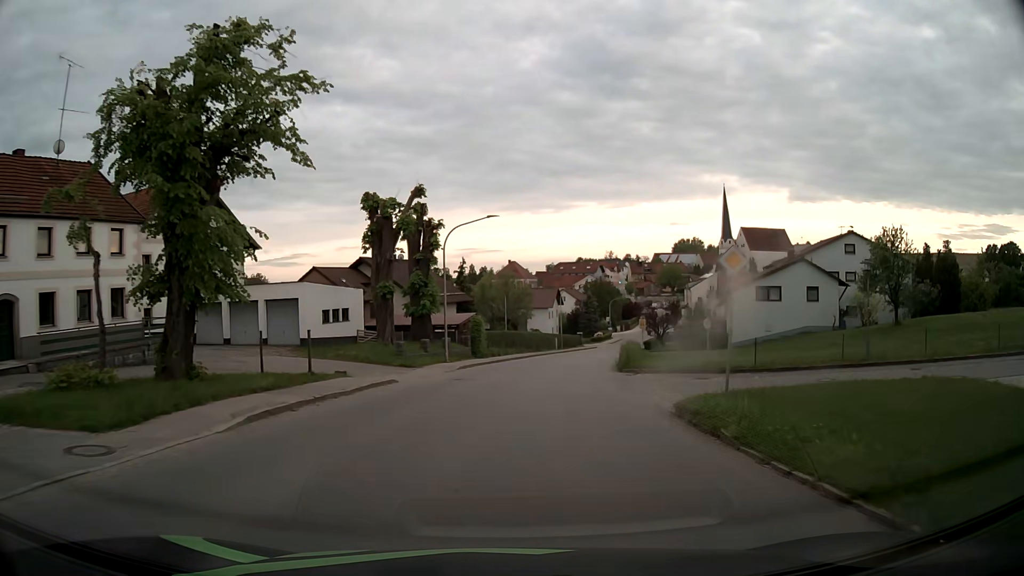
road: tertiary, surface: asphalt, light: Day
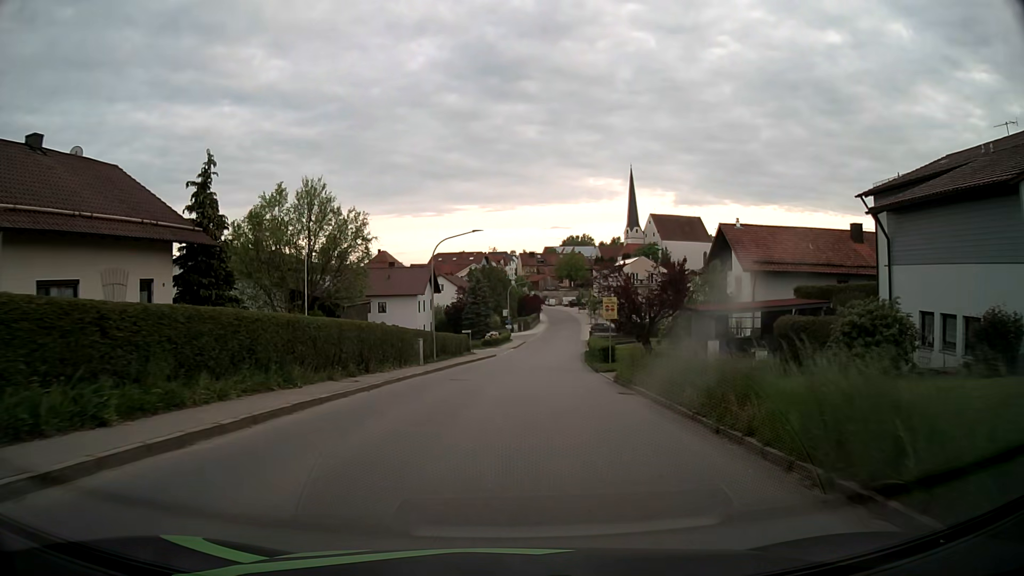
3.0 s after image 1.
(+3.2, +37.8) m; +10°
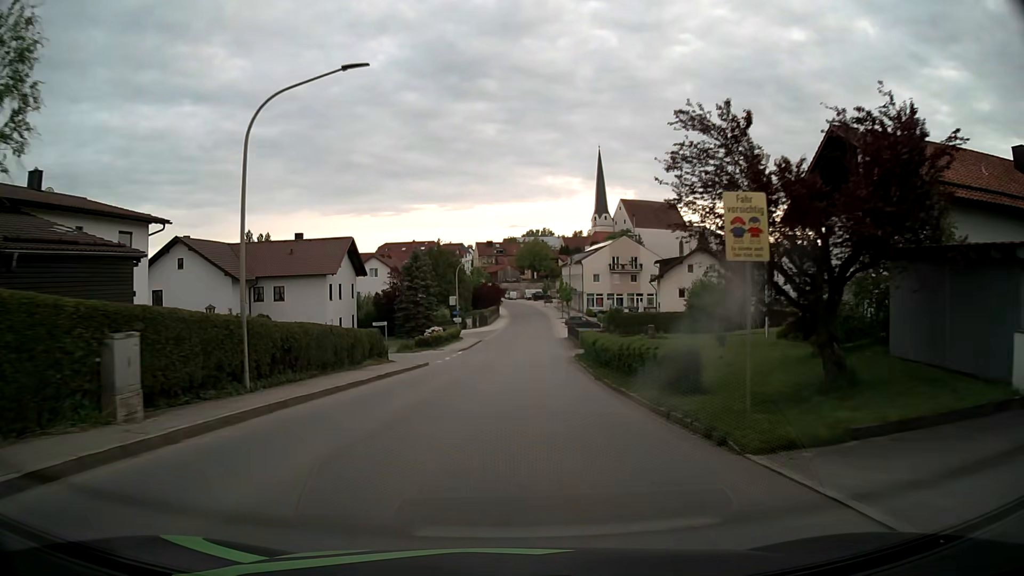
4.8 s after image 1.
(+0.9, +22.8) m; +4°
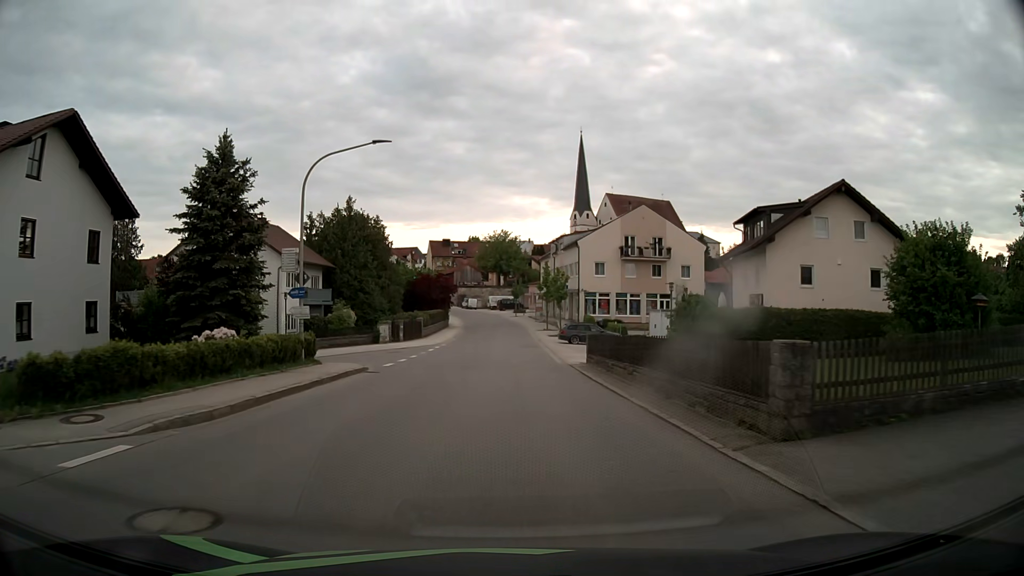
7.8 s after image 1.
(+1.2, +38.0) m; +3°
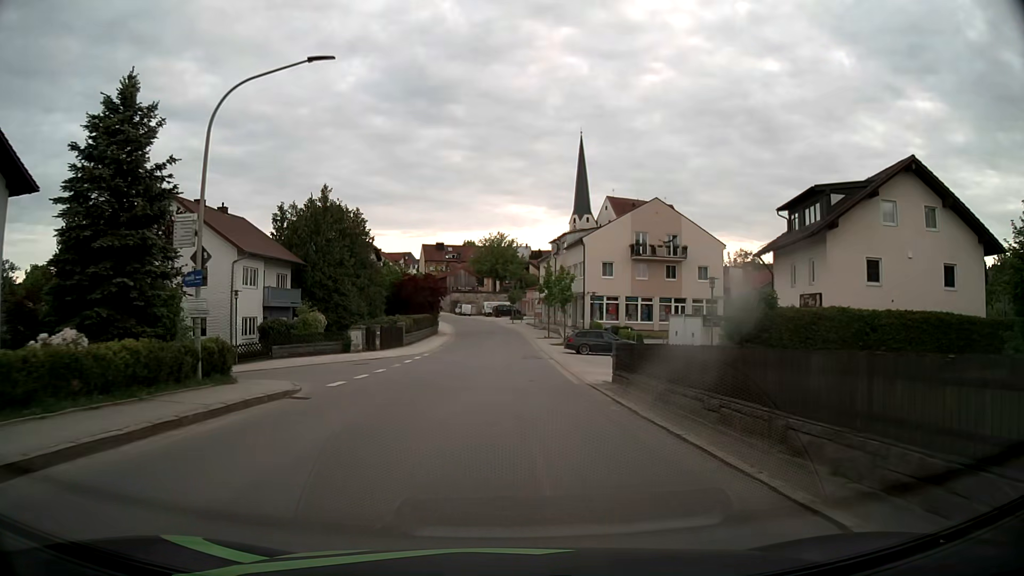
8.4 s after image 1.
(0.0, +7.5) m; 0°
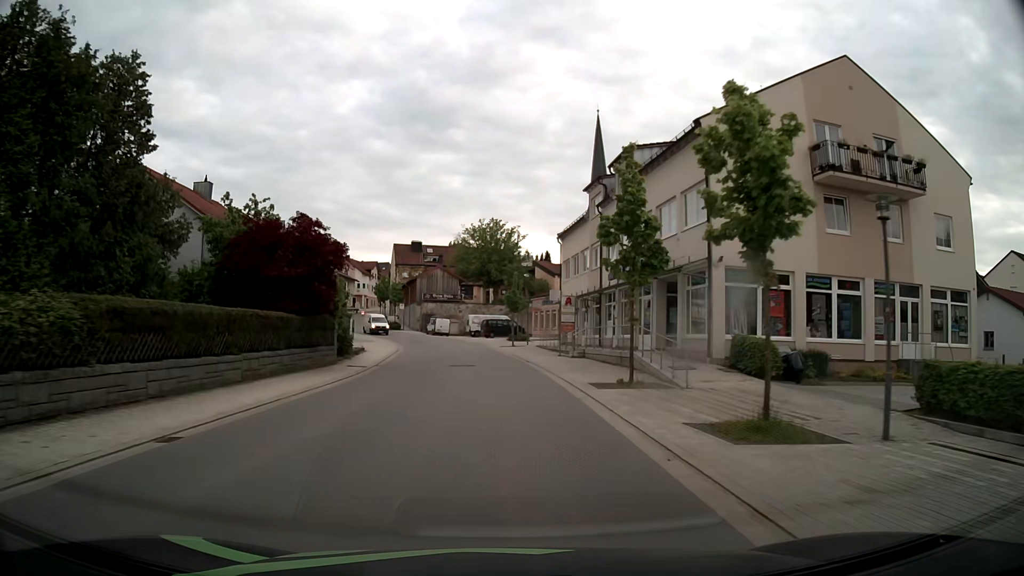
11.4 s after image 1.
(+0.3, +37.8) m; 0°
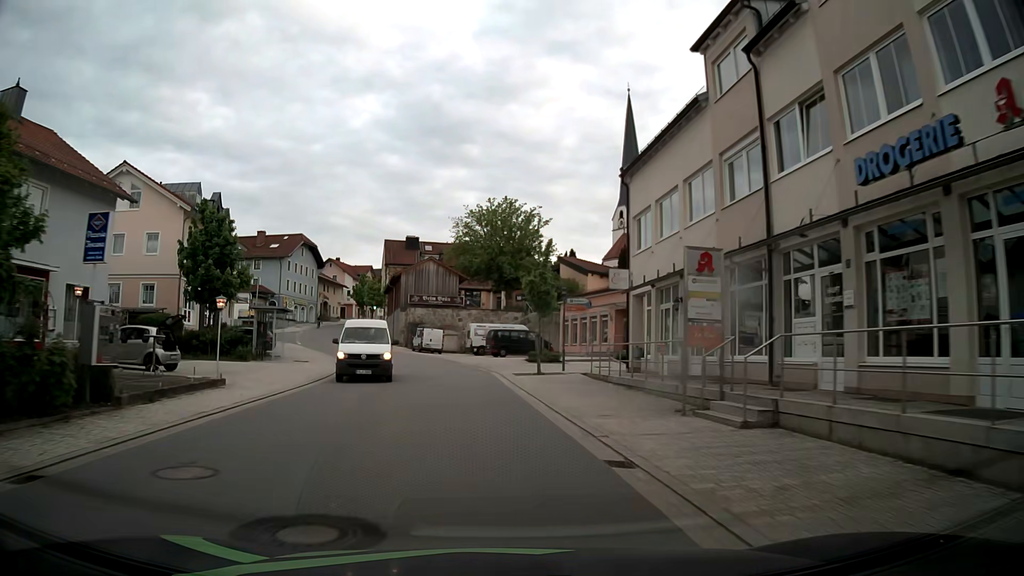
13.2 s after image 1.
(-0.2, +22.4) m; -2°
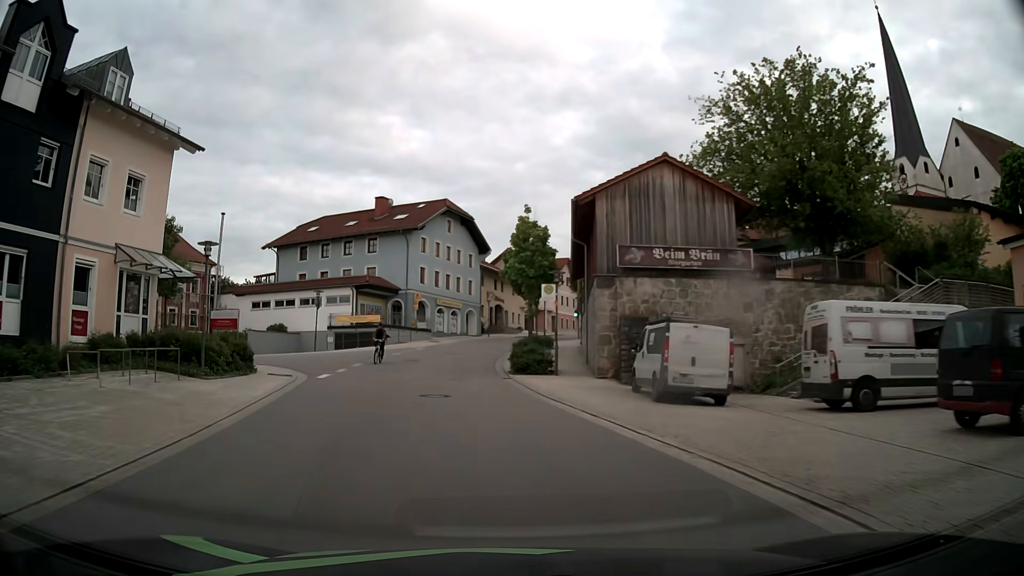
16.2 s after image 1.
(-4.0, +36.8) m; -17°
(-1, +10) (-2, +20) (-3, +30) (-3, +40) (-2, +50) (0, +60) (+3, +69) (+7, +78) (+11, +88) (+14, +97) m
